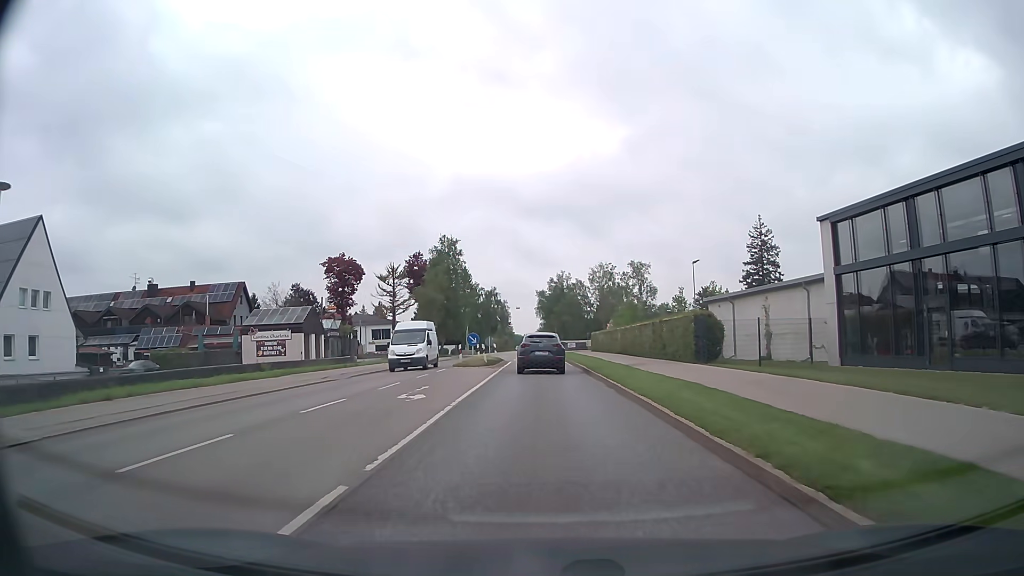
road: secondary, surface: asphalt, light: Day
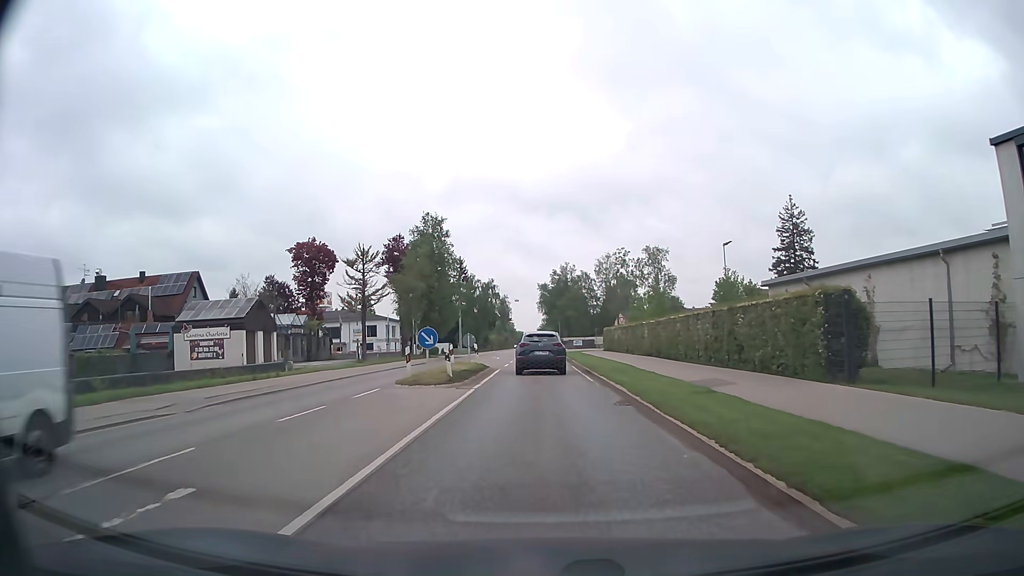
(0.0, +13.0) m; 0°
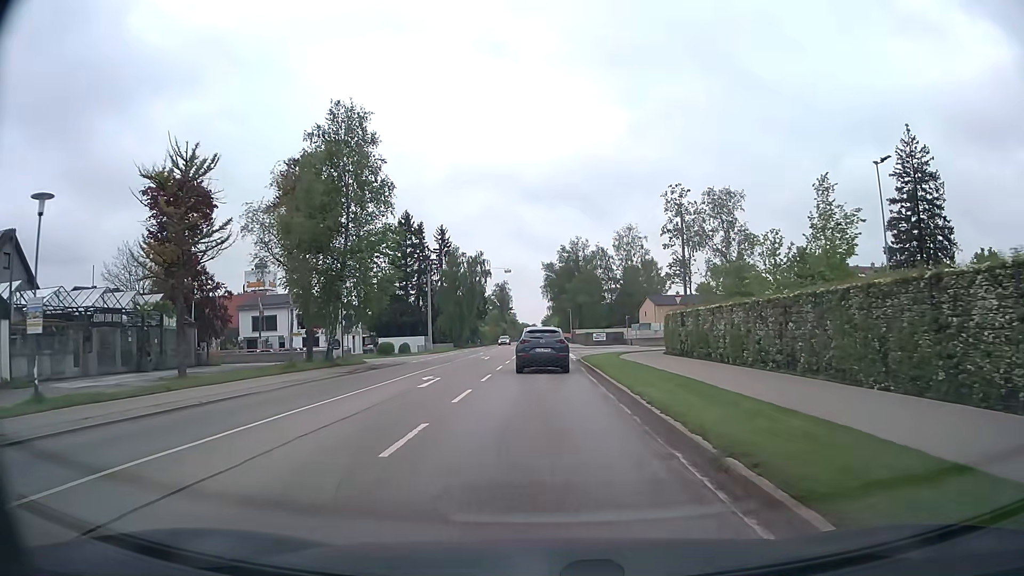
(-0.2, +32.0) m; 0°
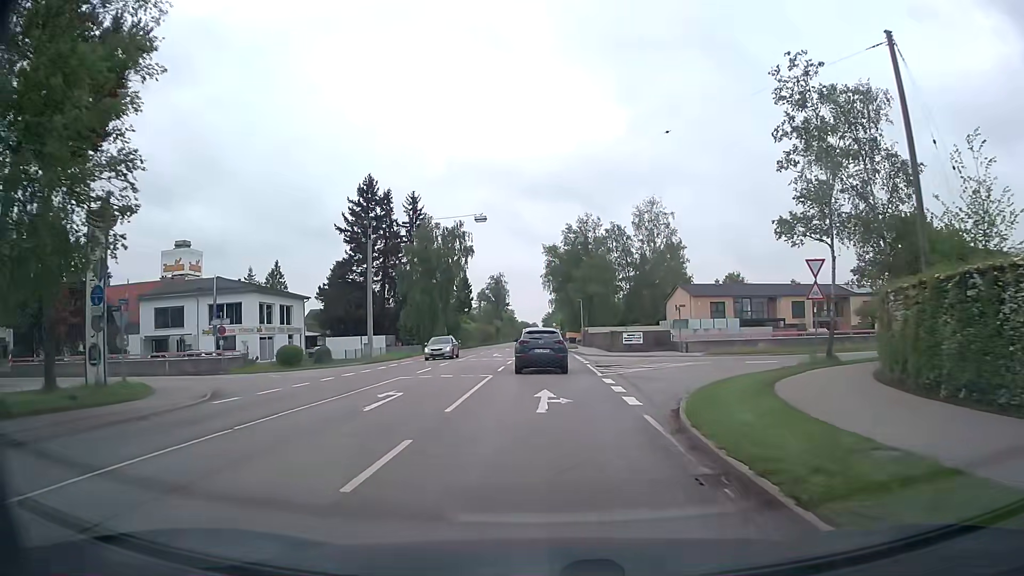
(-0.1, +25.7) m; 0°
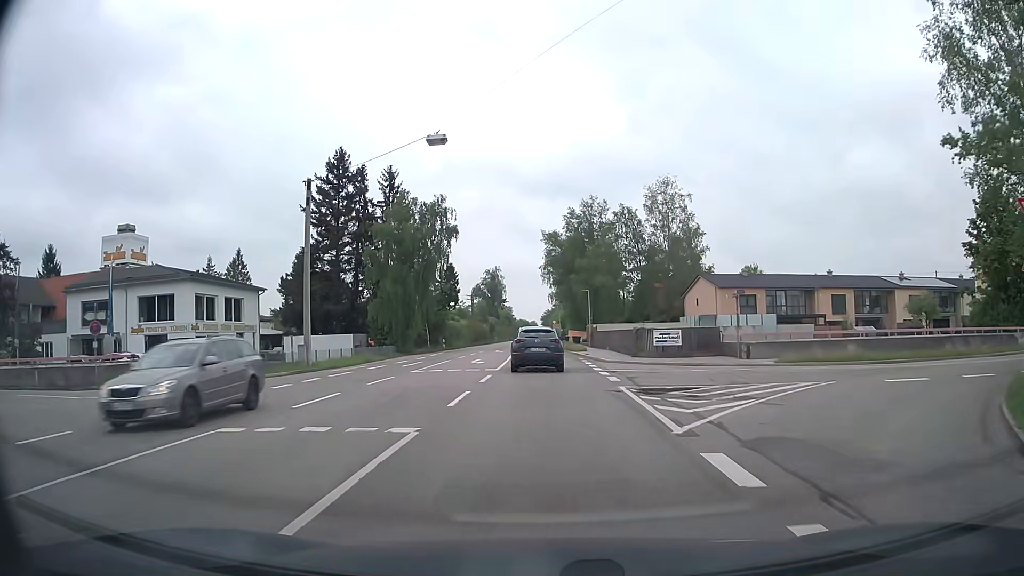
(0.0, +12.9) m; 0°
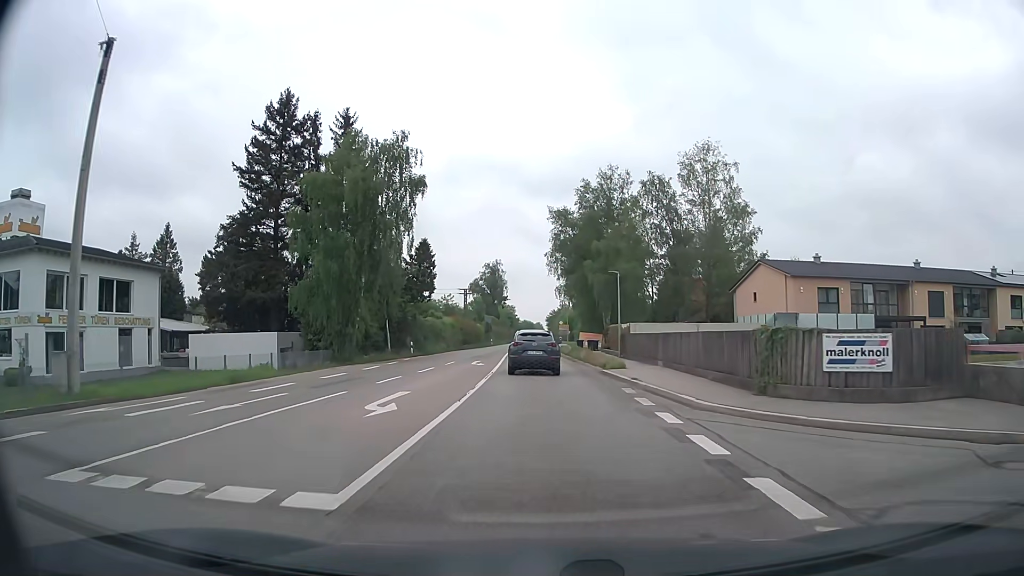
(-0.1, +19.6) m; -1°
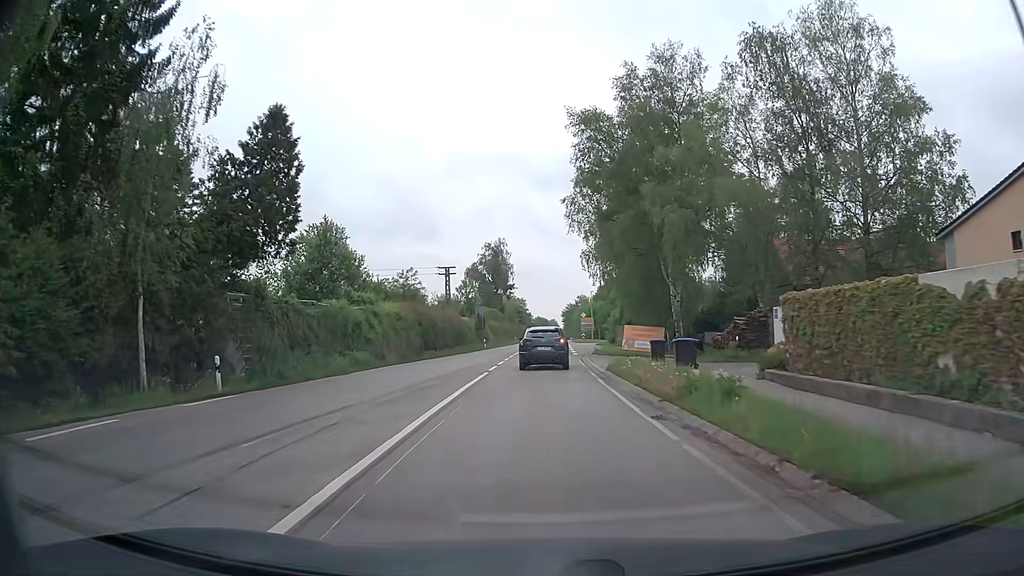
(-0.1, +33.7) m; -1°
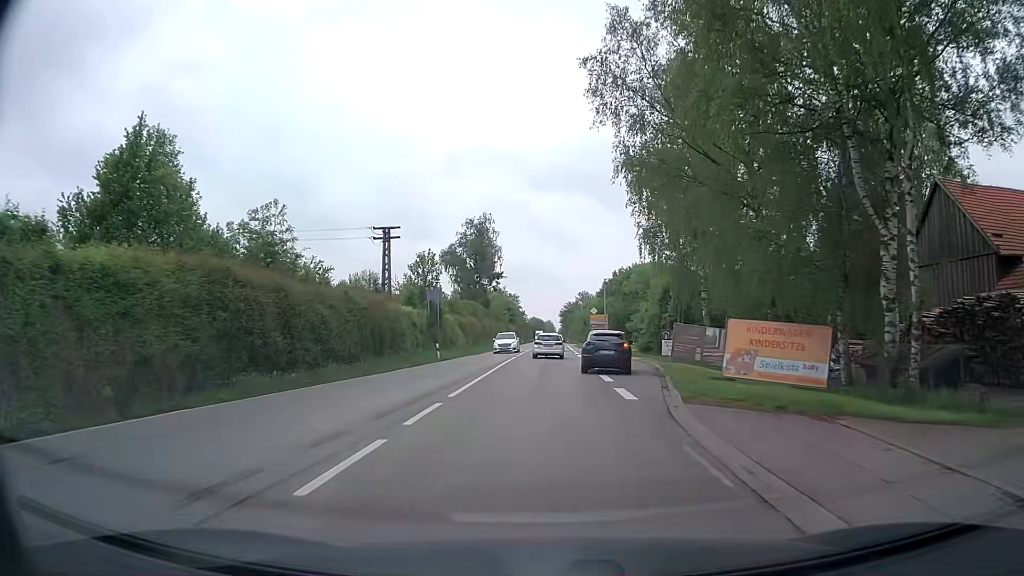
(-0.2, +28.6) m; 0°
(0, +10) (0, +20) (0, +30) (+1, +40) (+1, +50) (+1, +60) (+1, +70) (+2, +80) (+2, +90) (+2, +100) m
